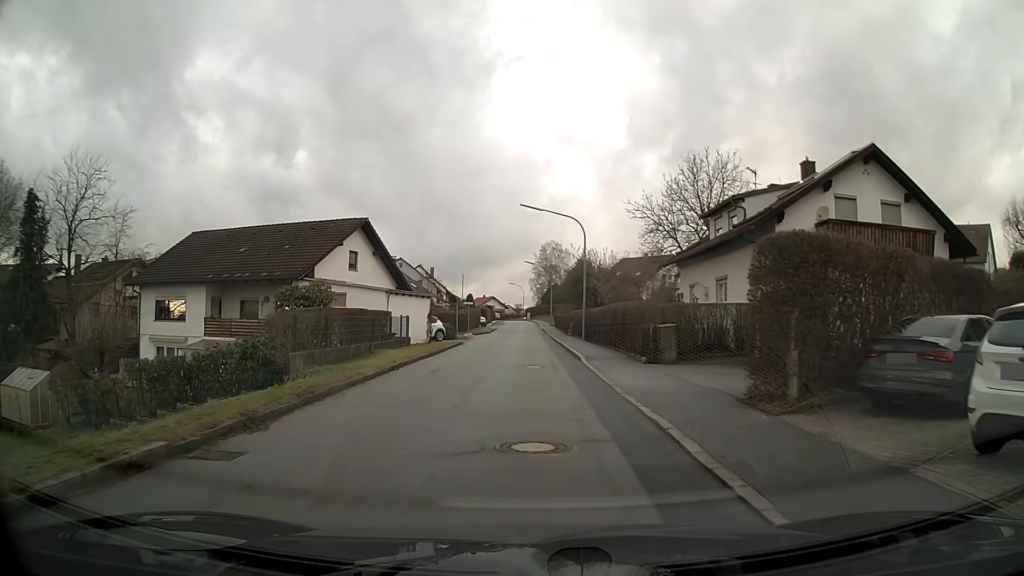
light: Day
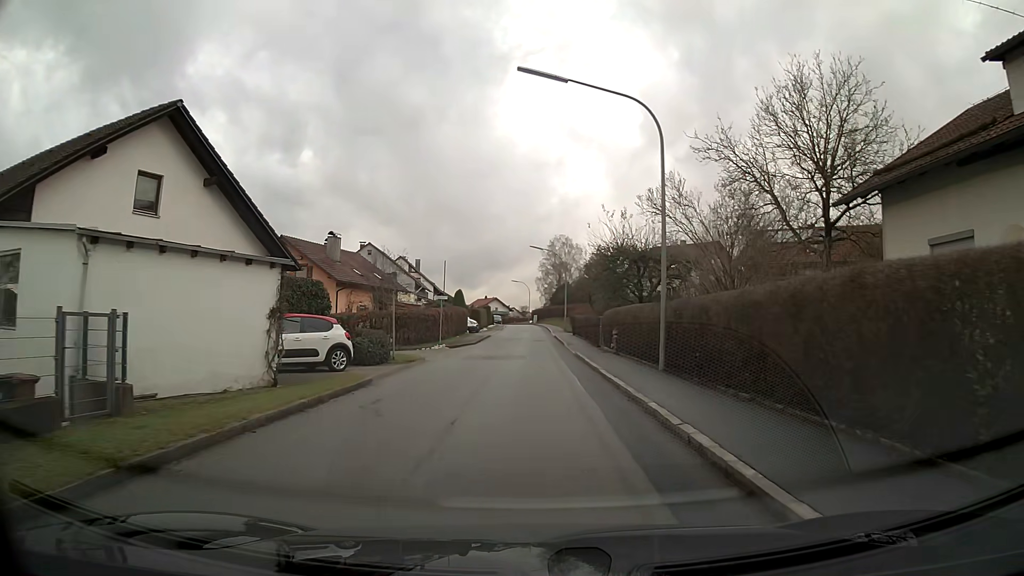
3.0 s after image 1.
(-0.1, +21.6) m; 0°
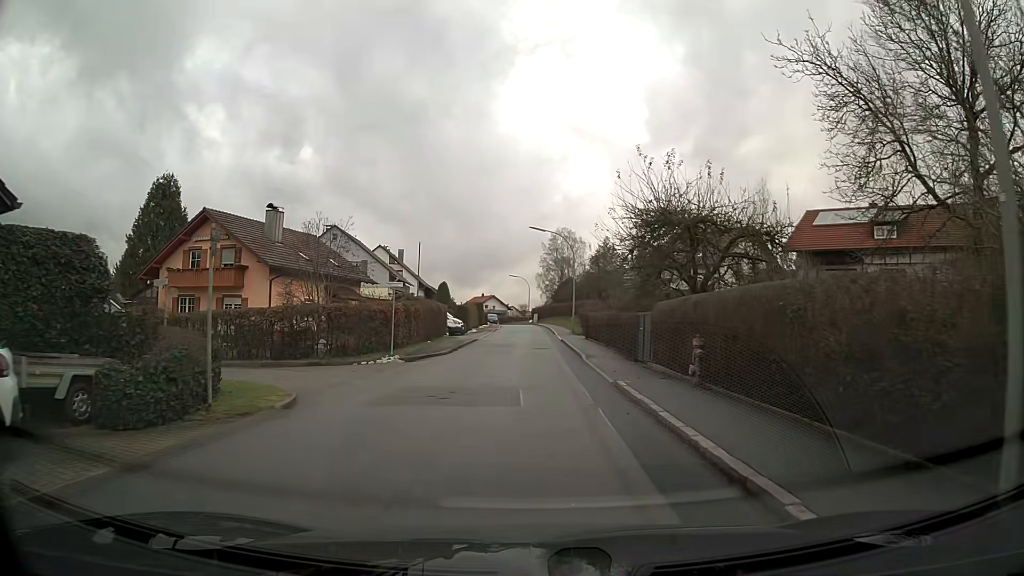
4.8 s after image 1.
(0.0, +12.8) m; 0°
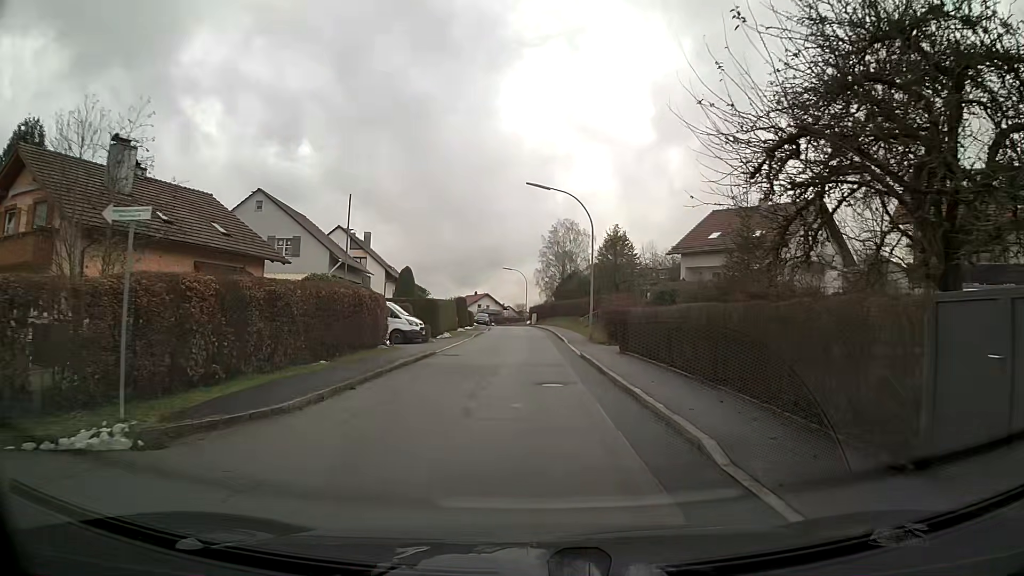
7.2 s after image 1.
(0.0, +17.0) m; 0°
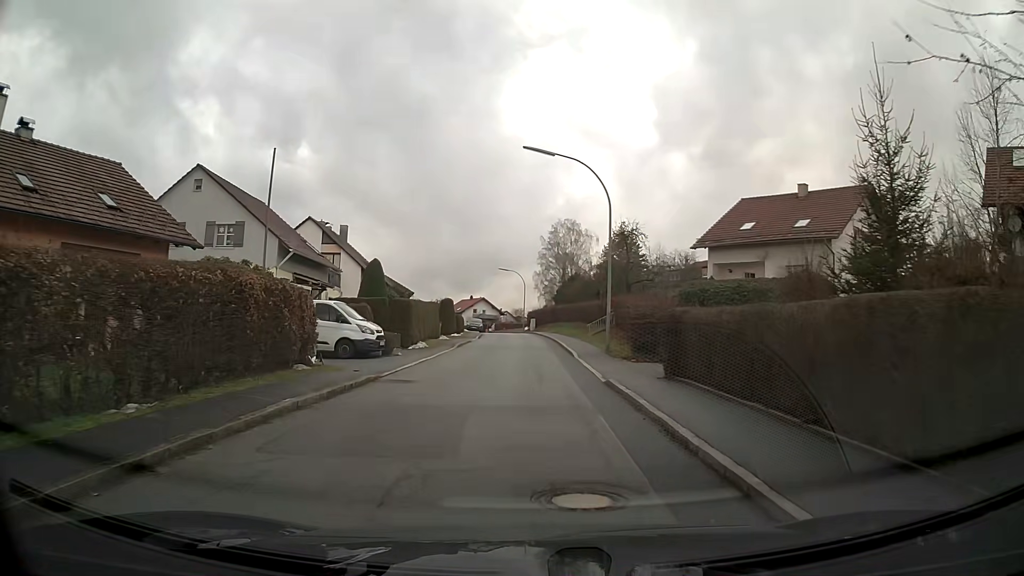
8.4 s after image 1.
(0.0, +8.5) m; 0°
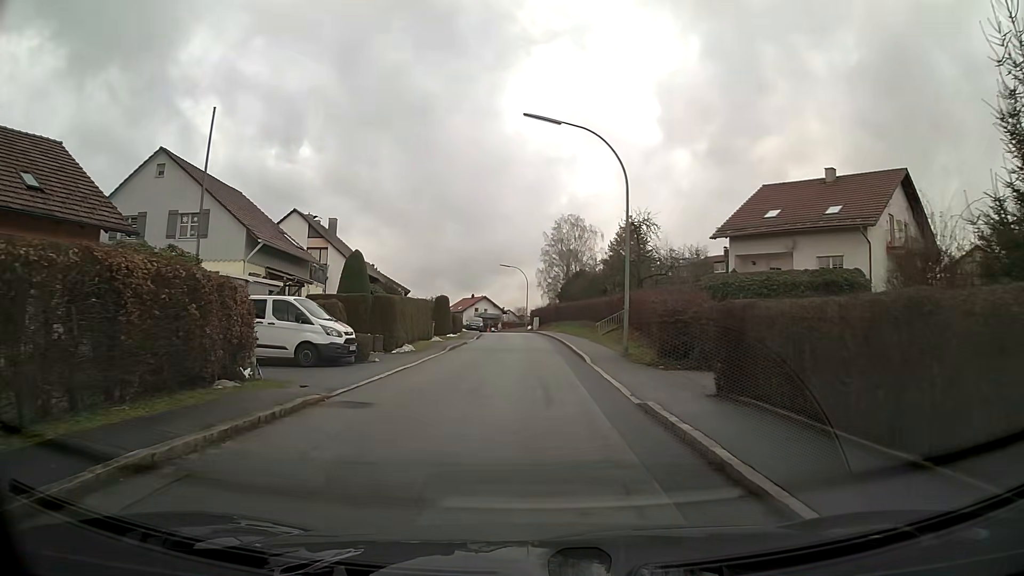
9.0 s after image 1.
(0.0, +4.3) m; 0°
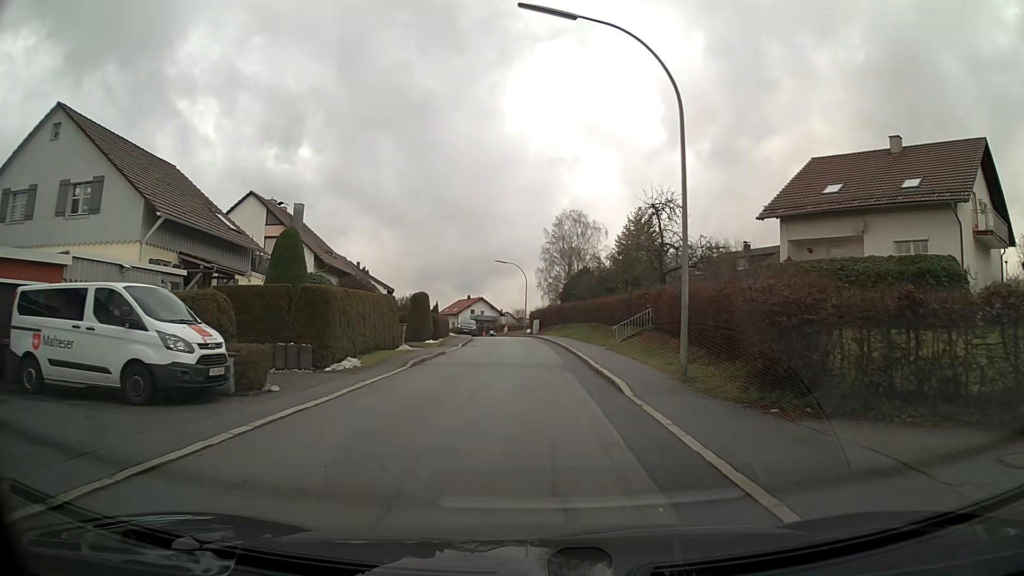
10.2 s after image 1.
(0.0, +8.6) m; 0°
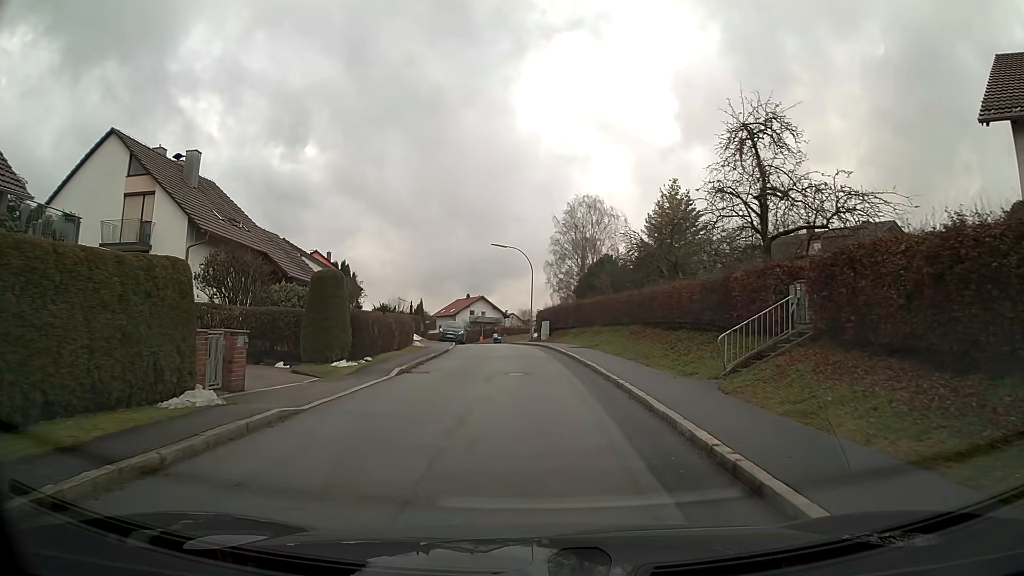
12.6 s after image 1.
(-0.1, +17.3) m; -1°
